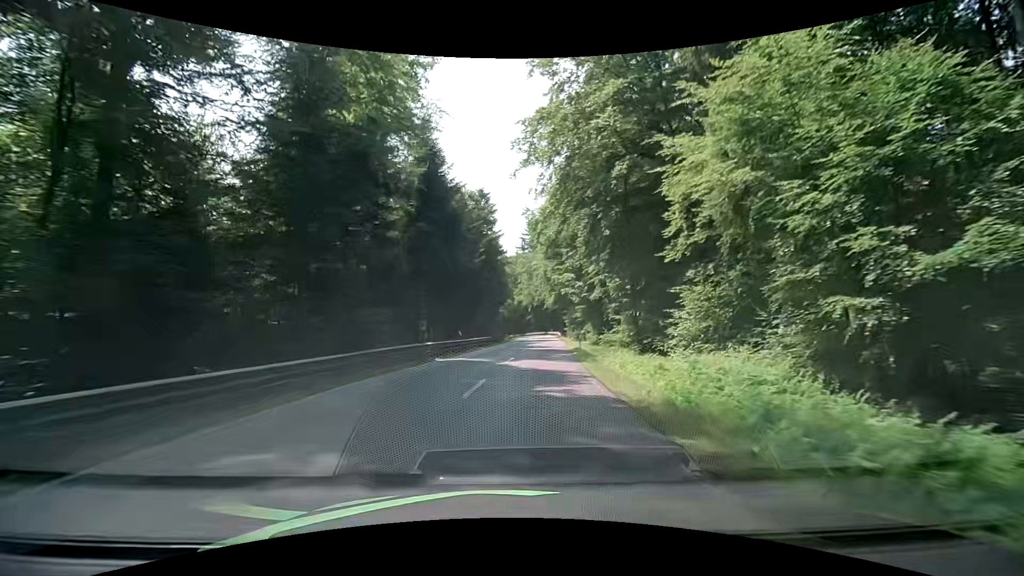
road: secondary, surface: asphalt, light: Day
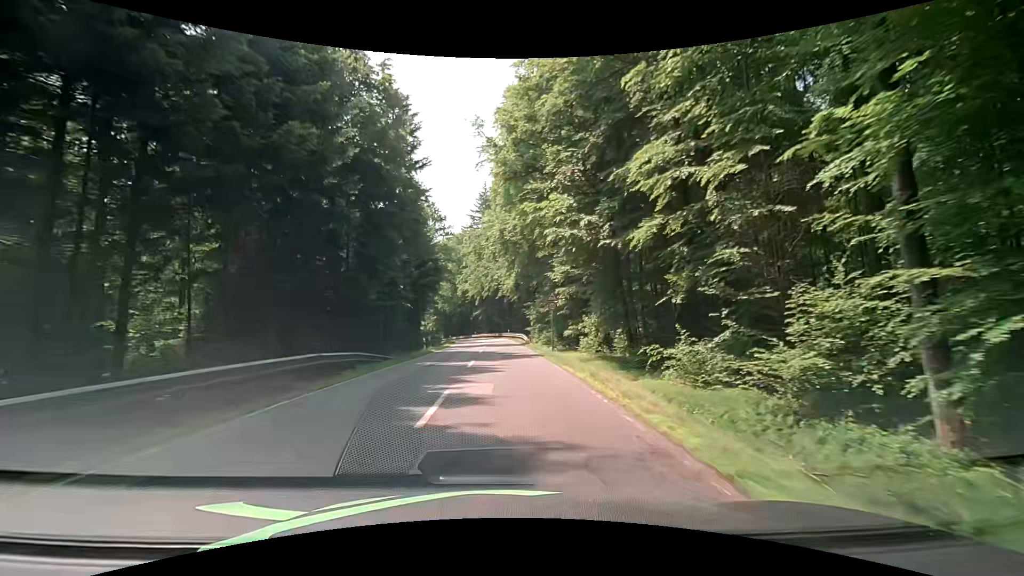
(+2.5, +36.1) m; +6°
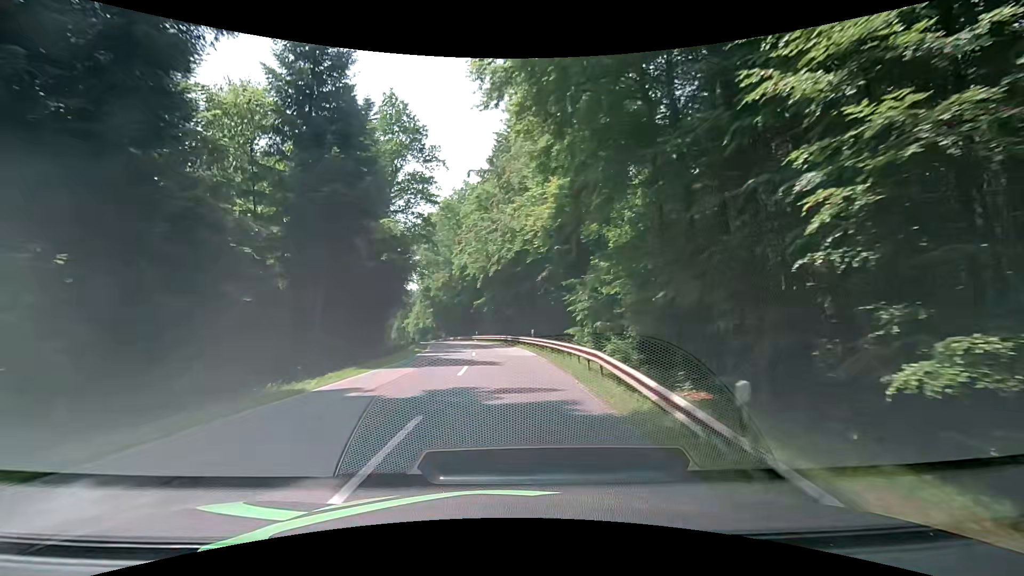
(-0.5, +36.4) m; -2°
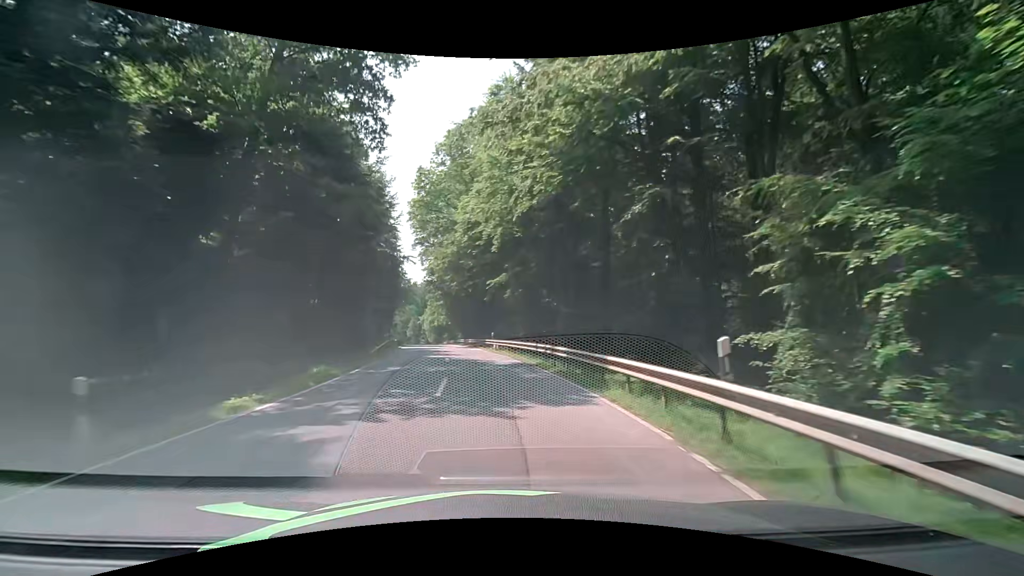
(-0.5, +26.9) m; -2°
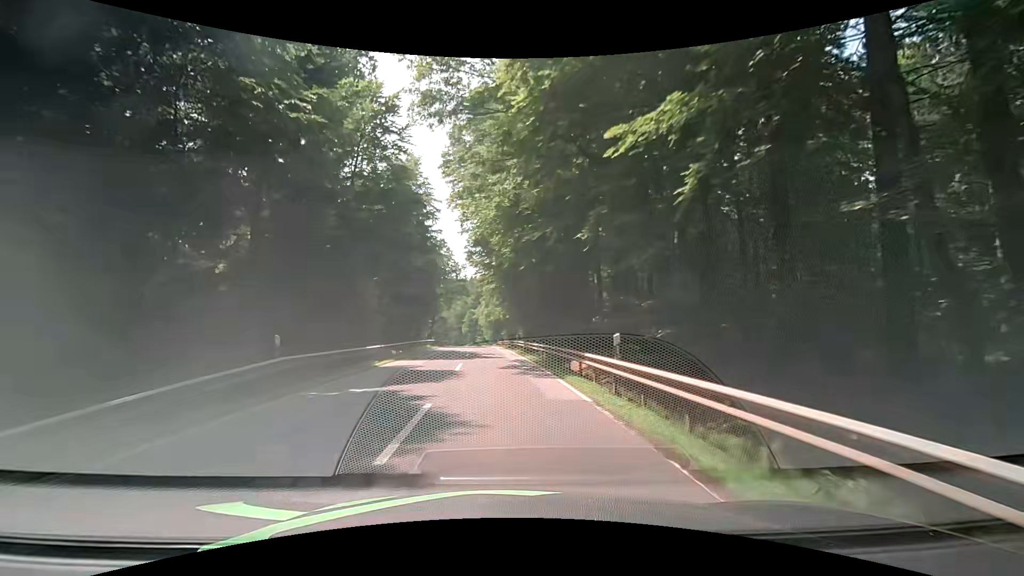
(-2.1, +27.2) m; -5°
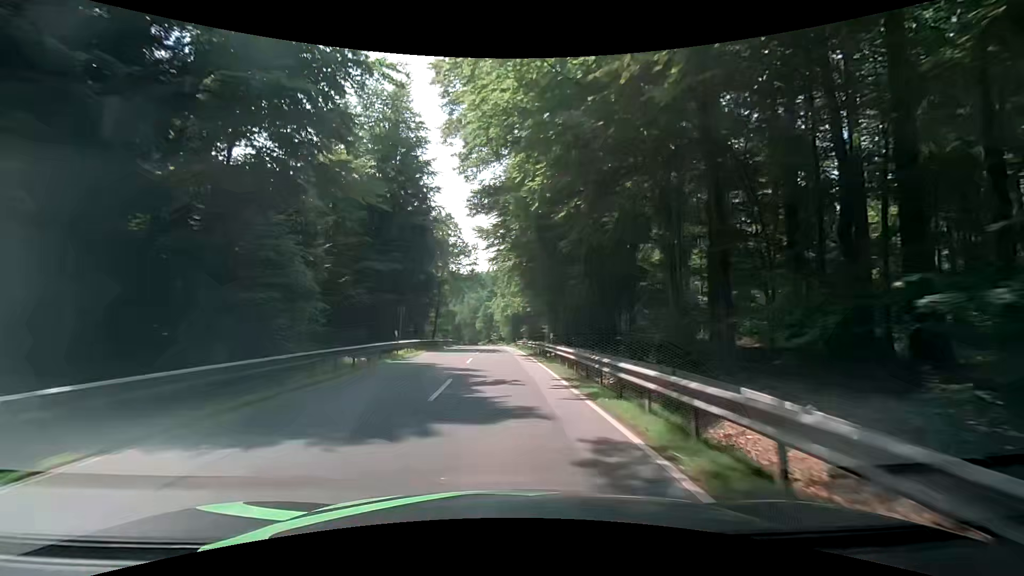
(-0.9, +18.4) m; -4°
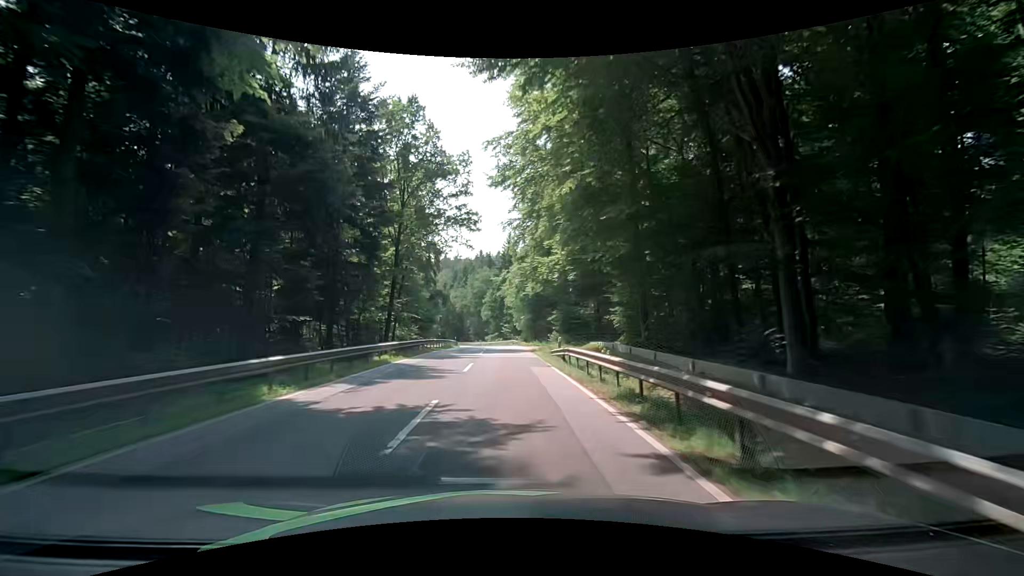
(-0.6, +37.0) m; -2°
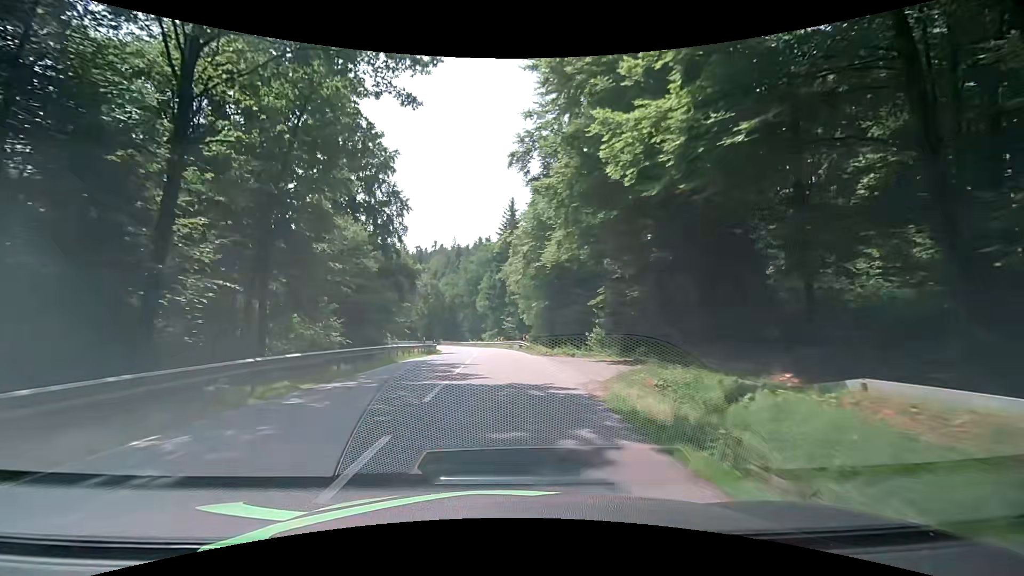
(-0.1, +26.4) m; 0°
(0, +10) (0, +20) (0, +30) (-1, +40) (-2, +50) (-3, +60) (-4, +70) (-6, +80) (-9, +89) (-12, +99) m
